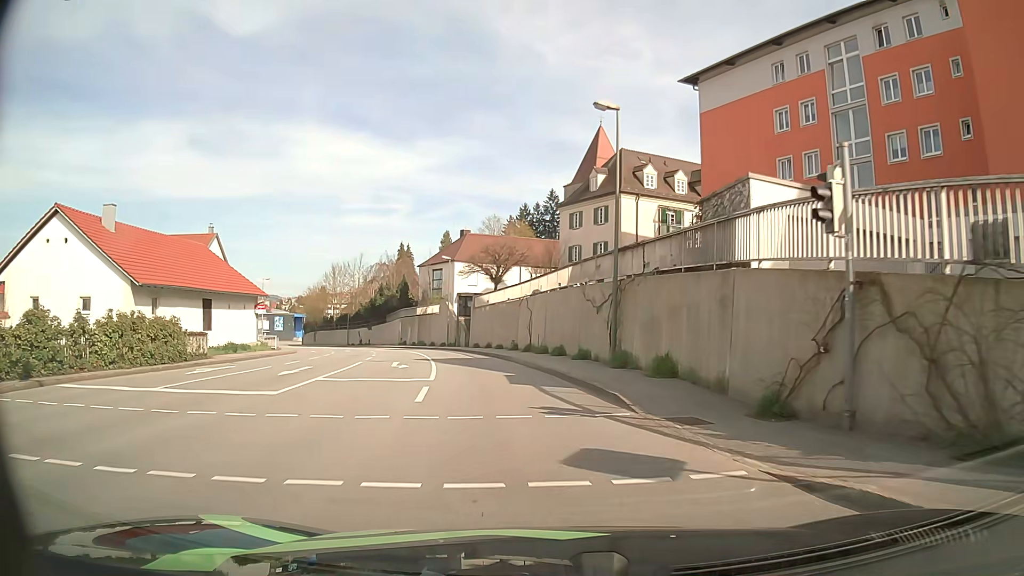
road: tertiary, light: Day
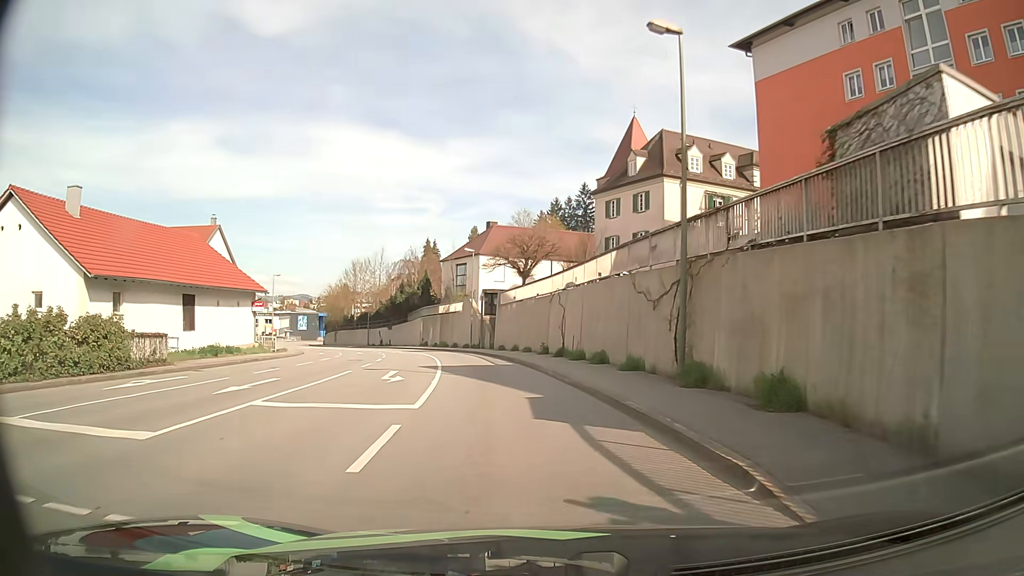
(-0.1, +5.8) m; -2°
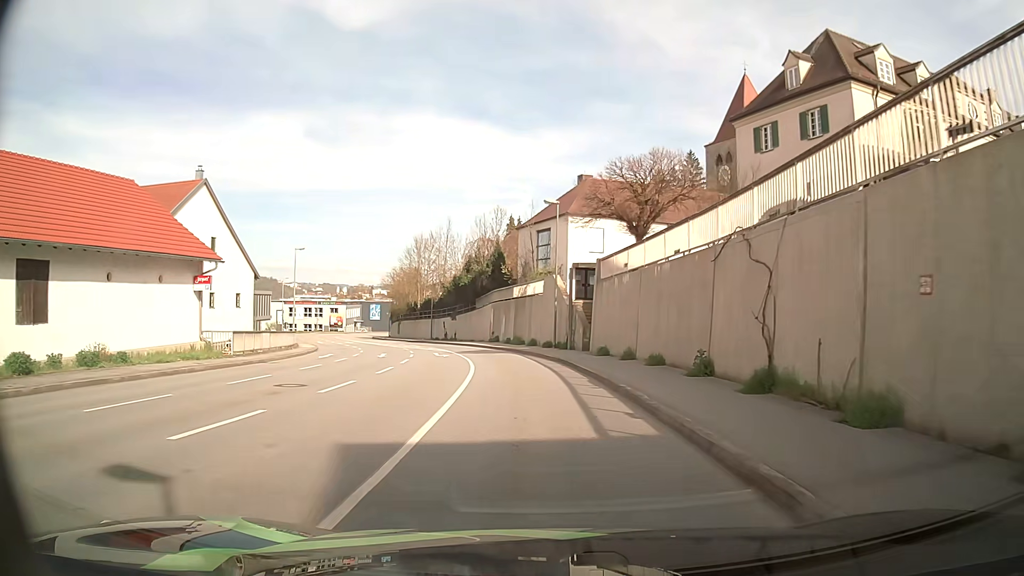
(-1.4, +18.1) m; -8°
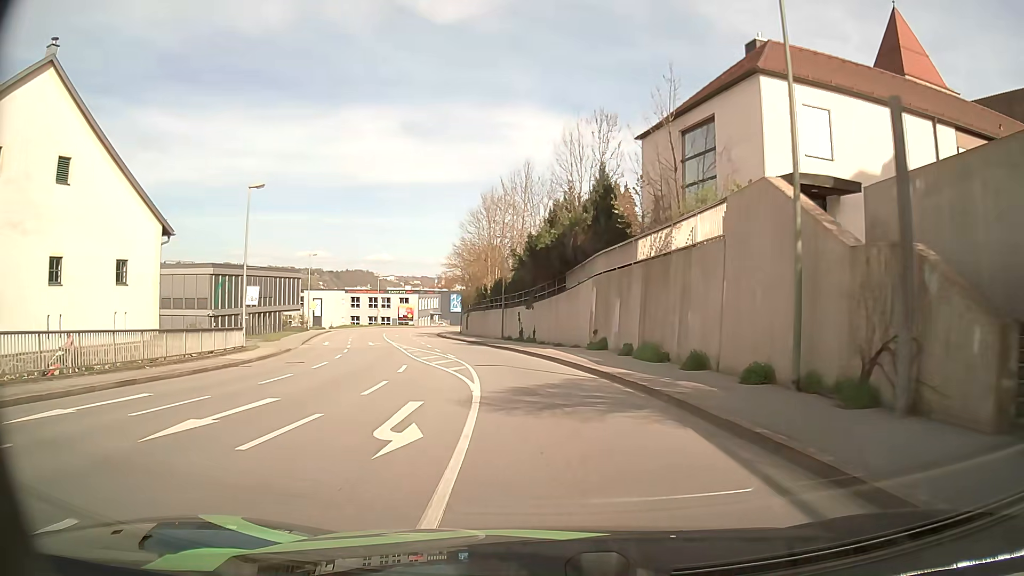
(-1.9, +25.0) m; -9°
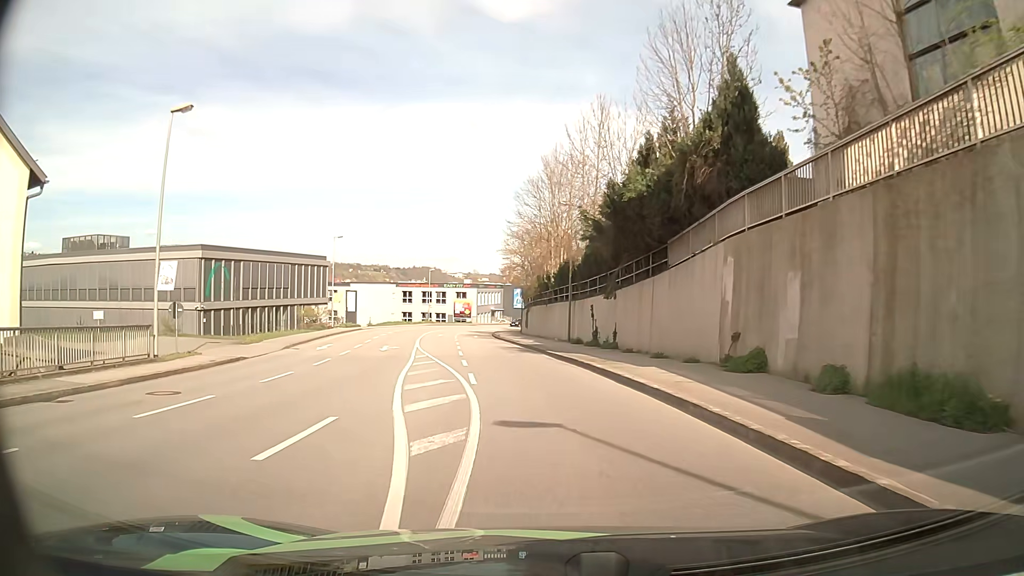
(-0.6, +13.0) m; -6°
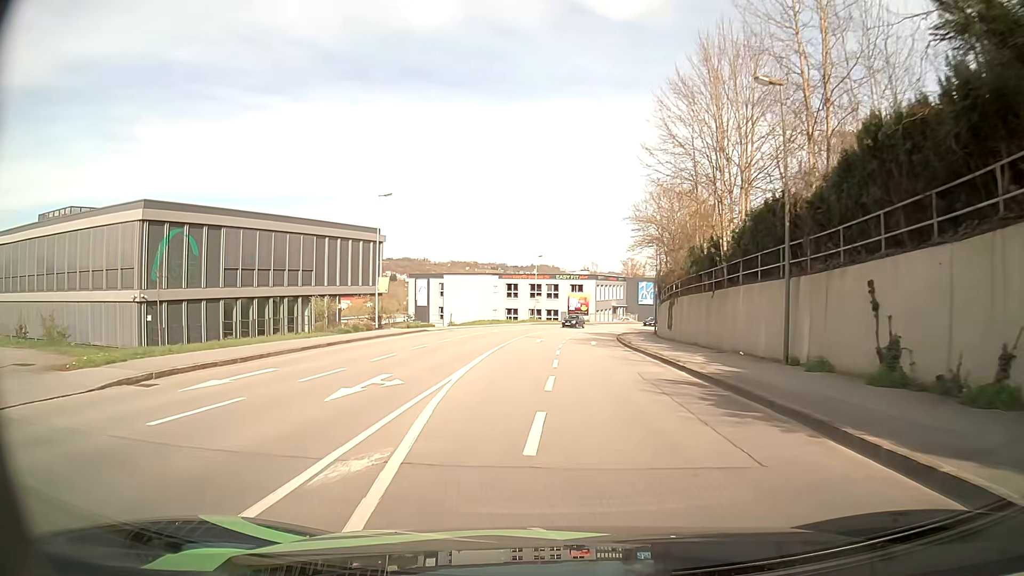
(-1.6, +19.8) m; -10°
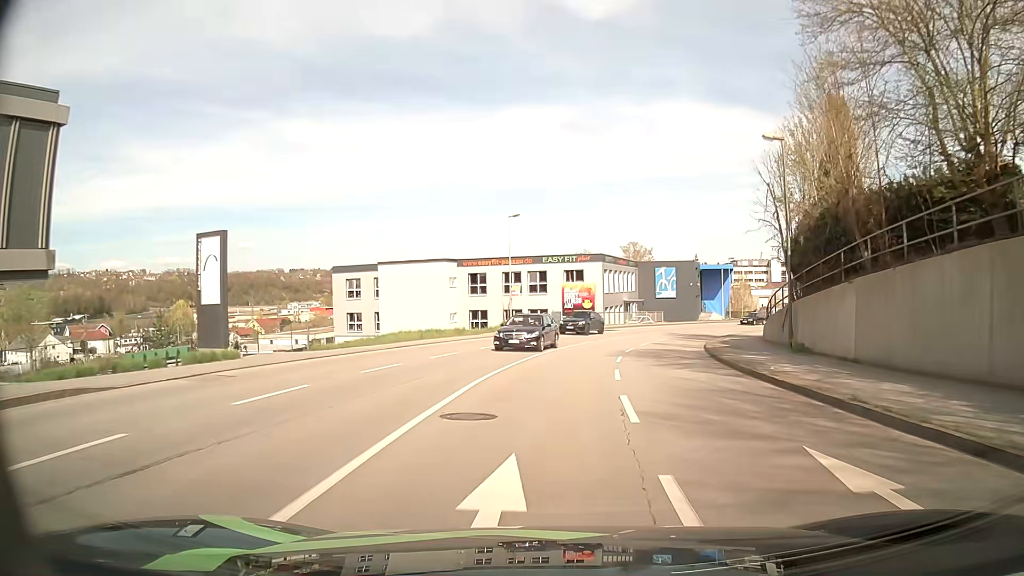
(0.0, +33.7) m; +2°
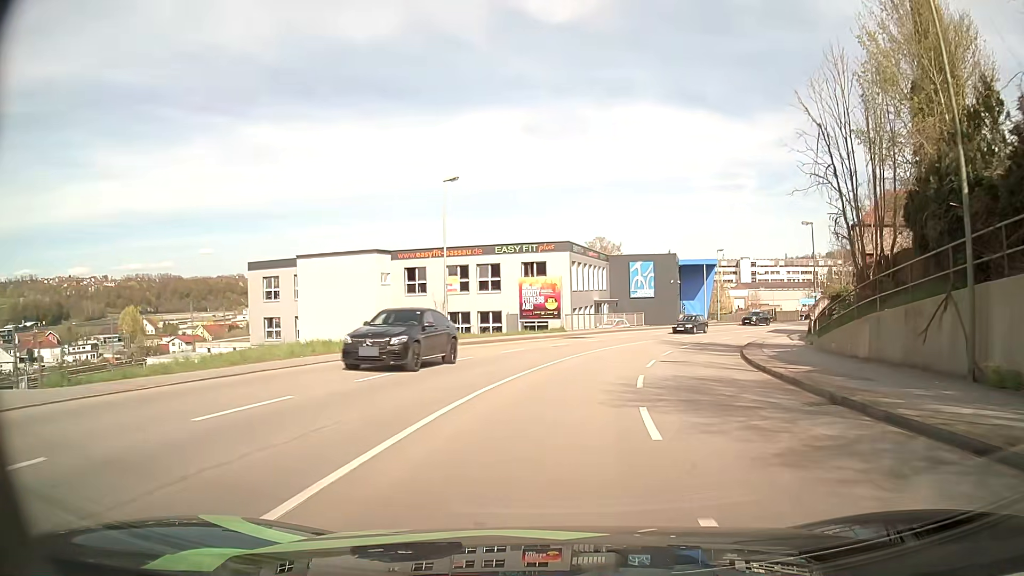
(+0.3, +13.2) m; +3°
(0, +10) (+2, +20) (+4, +30) (+7, +39) (+12, +48) (+17, +56) (+24, +64) (+31, +71) (+38, +78) (+47, +83) m
